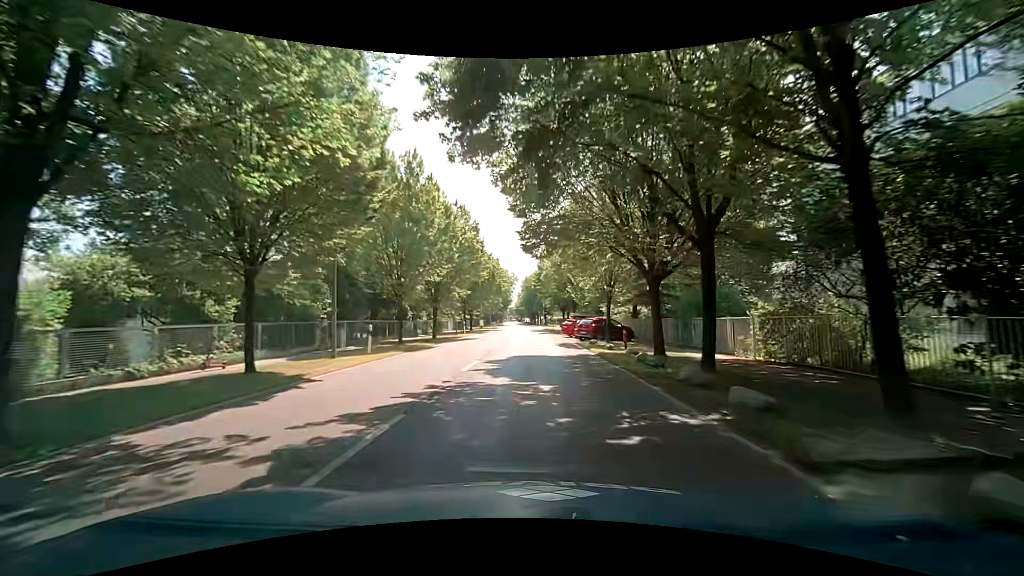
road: tertiary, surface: asphalt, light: Day
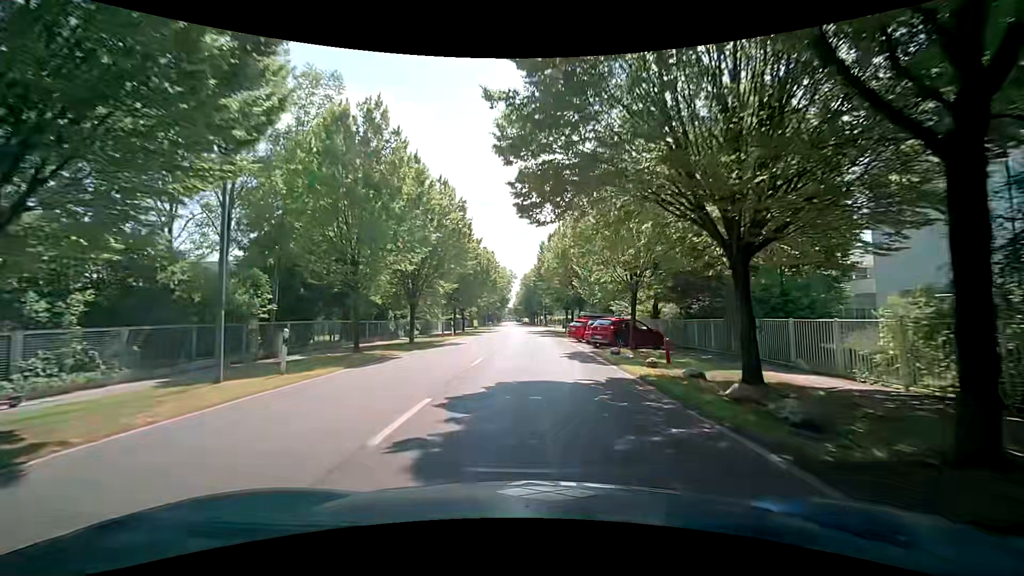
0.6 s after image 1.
(0.0, +7.5) m; 0°
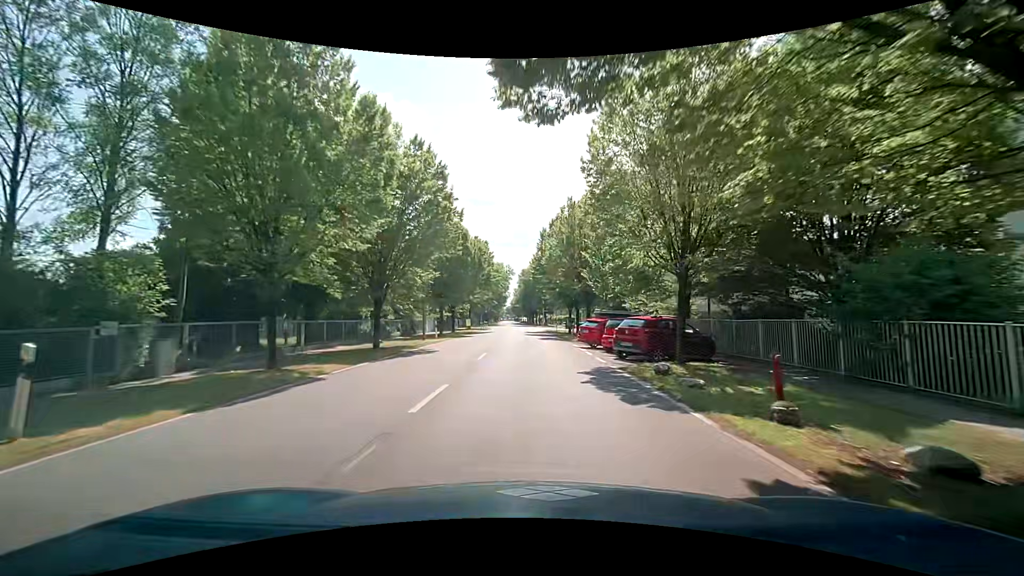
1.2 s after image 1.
(+0.1, +7.3) m; 0°
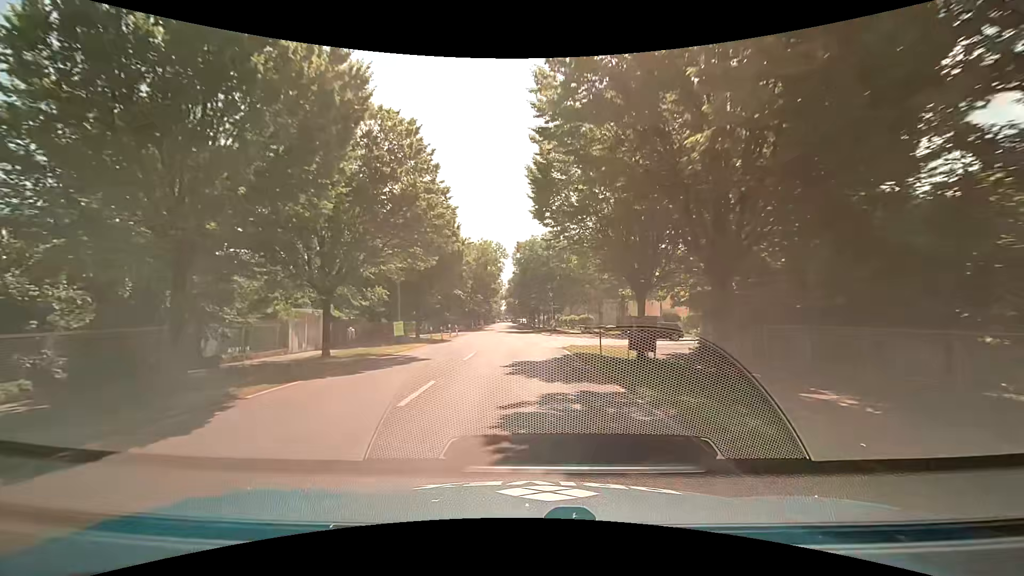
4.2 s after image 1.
(+0.3, +35.1) m; 0°
